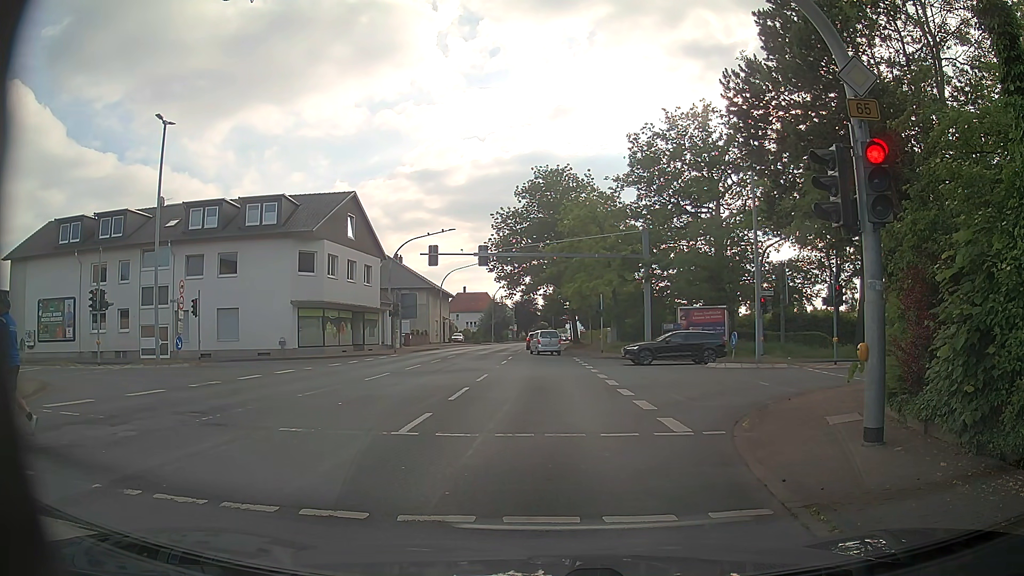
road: primary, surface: asphalt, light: Day
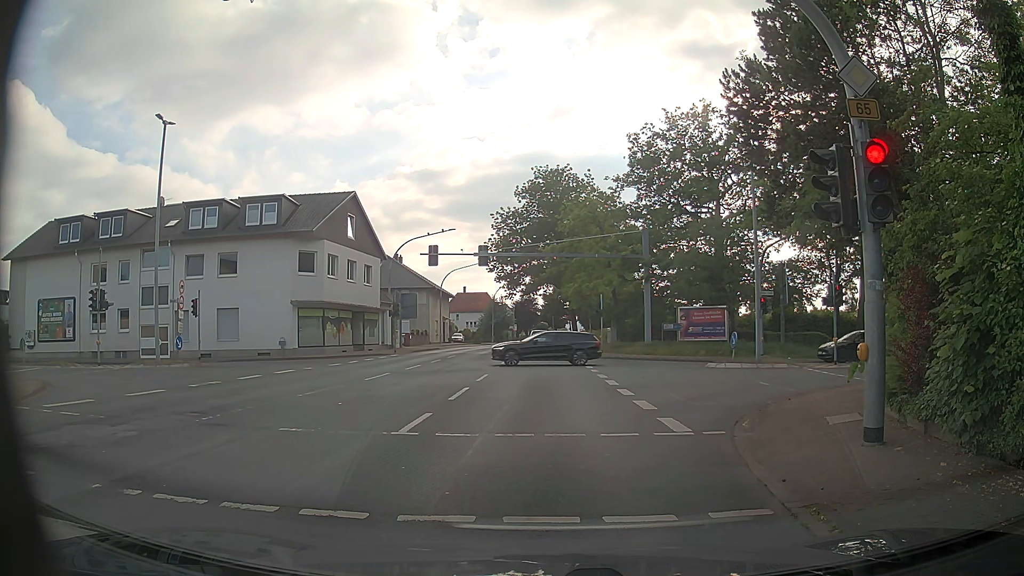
(0.0, 0.0) m; 0°
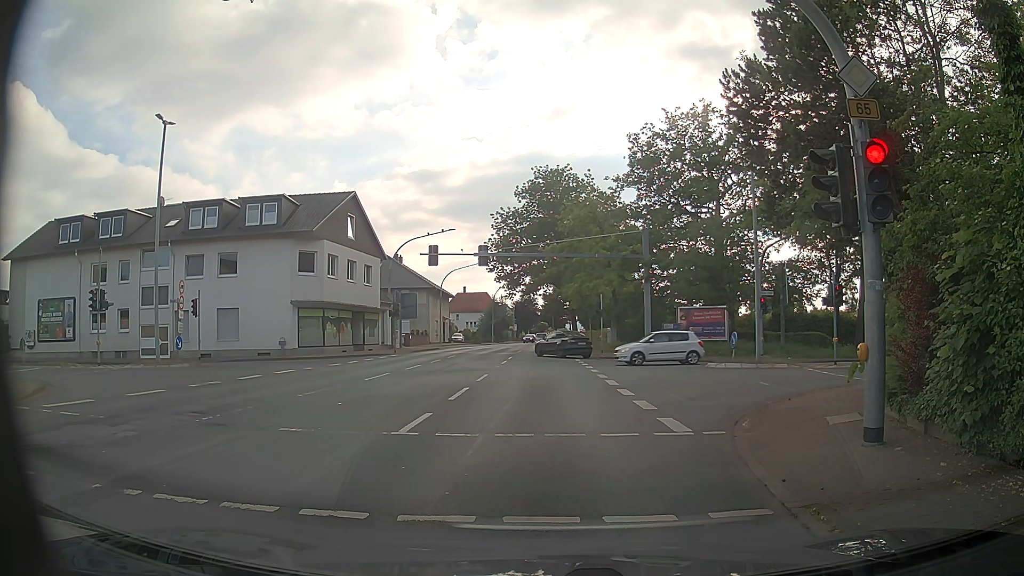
(0.0, 0.0) m; 0°
(-1, +10) (-1, +20) (-2, +30) (-2, +40) (-3, +50) (-3, +60) (-4, +70) (-4, +80) (-5, +90) (-5, +100) m
